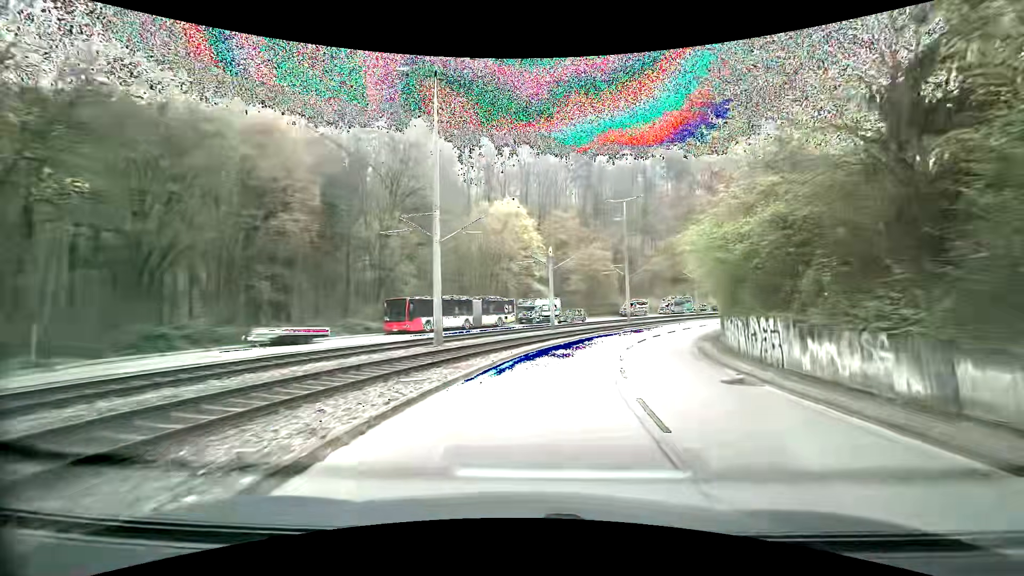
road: secondary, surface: asphalt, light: Day
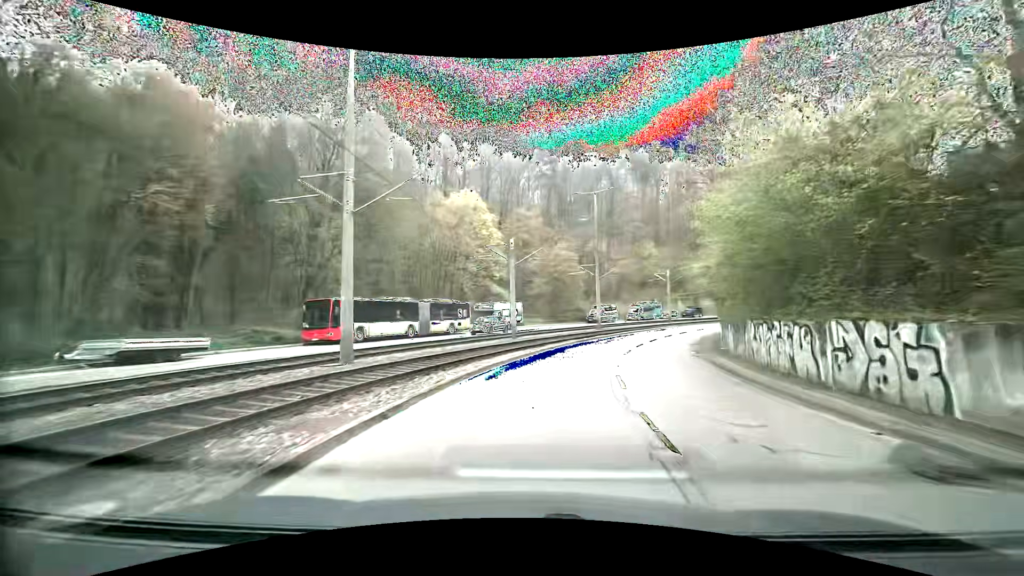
(+0.3, +7.4) m; +5°
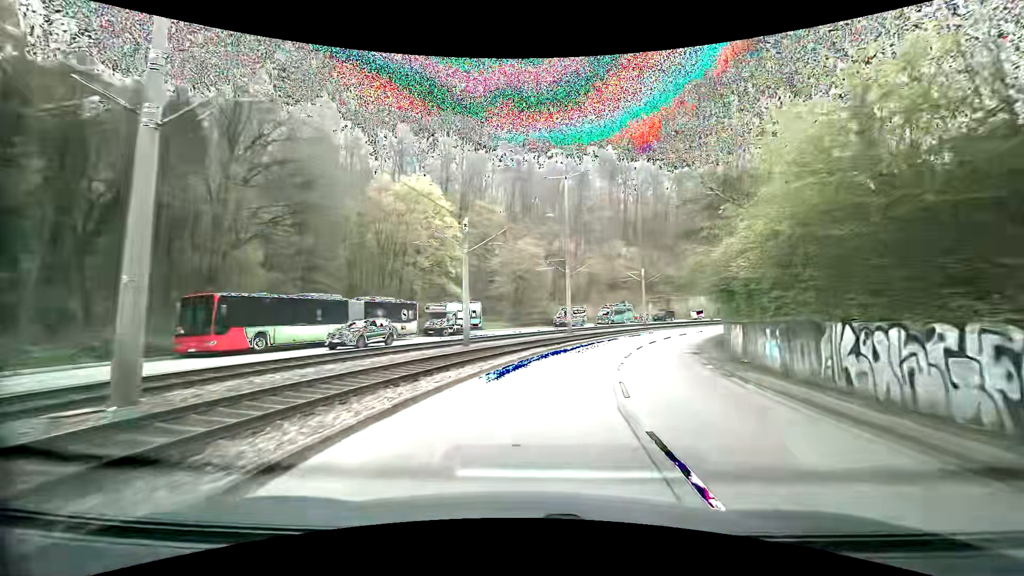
(+0.3, +7.5) m; +4°
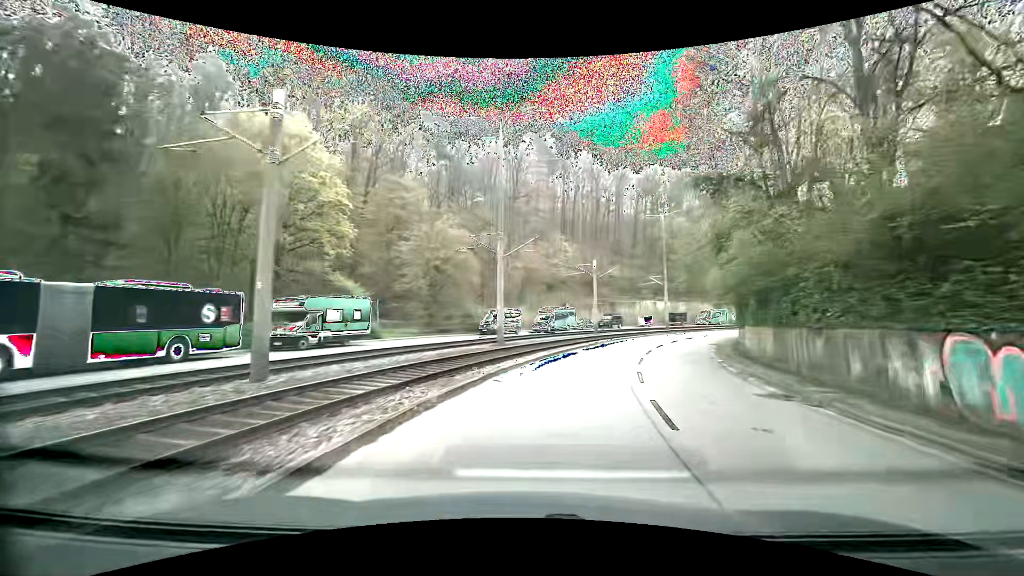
(+0.9, +15.1) m; +8°
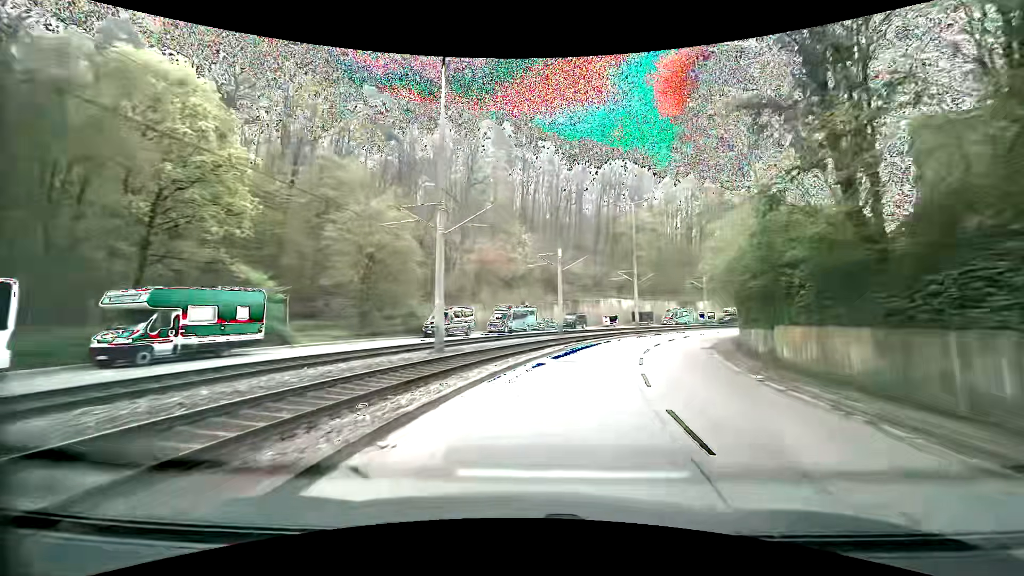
(+0.3, +7.6) m; +5°
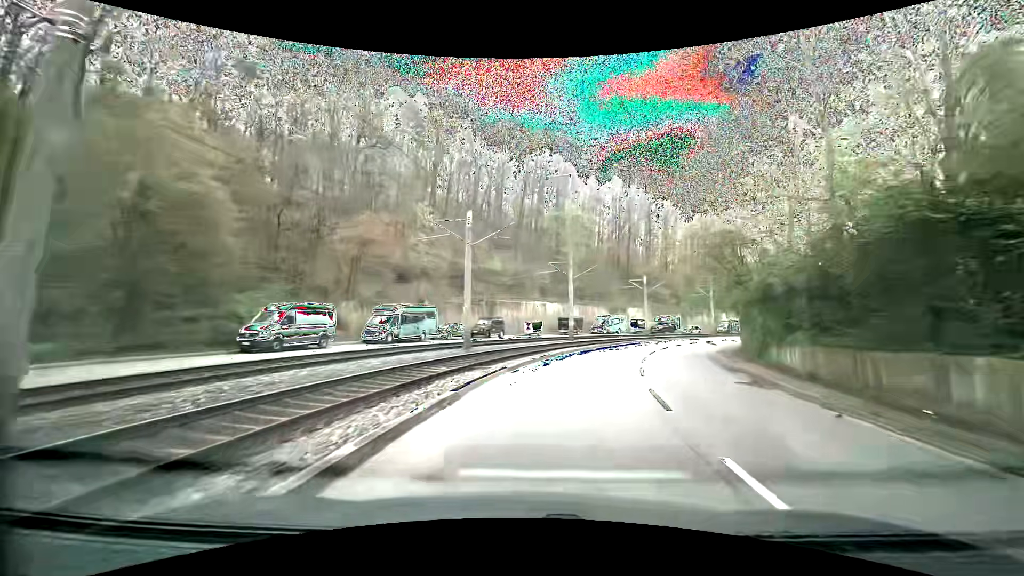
(+1.3, +15.2) m; +10°
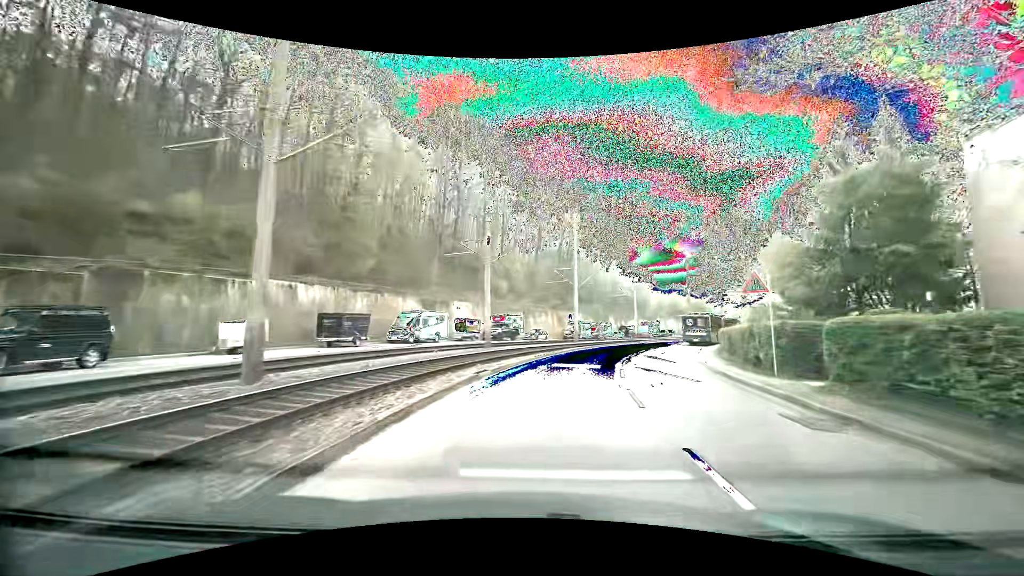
(+5.2, +29.8) m; +21°
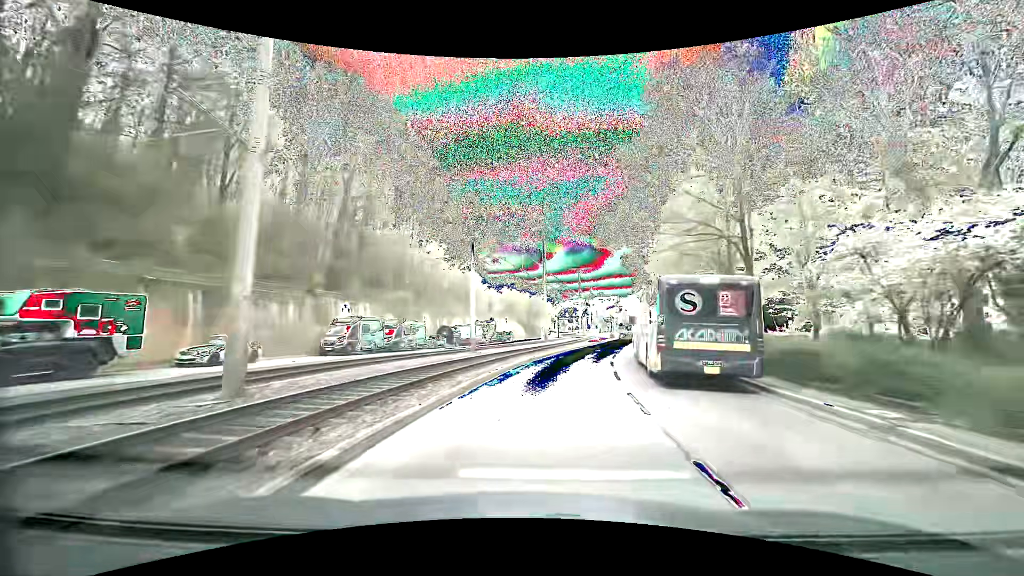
(+6.2, +36.5) m; +20°
(0, +10) (+2, +20) (+3, +30) (+6, +40) (+8, +49) (+10, +59) (+13, +69) (+15, +78) (+18, +88) (+20, +98) m
